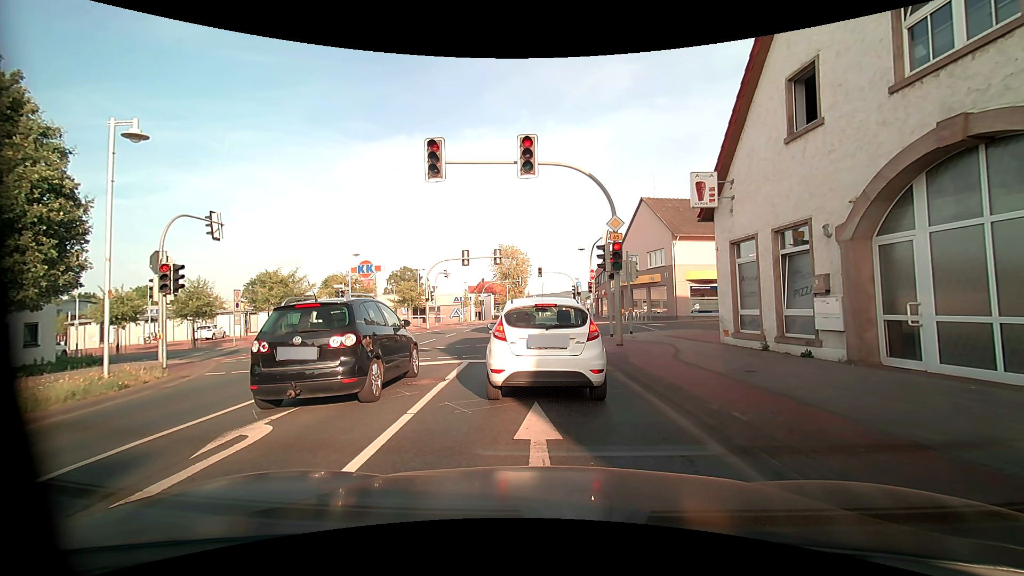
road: primary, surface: asphalt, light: Day
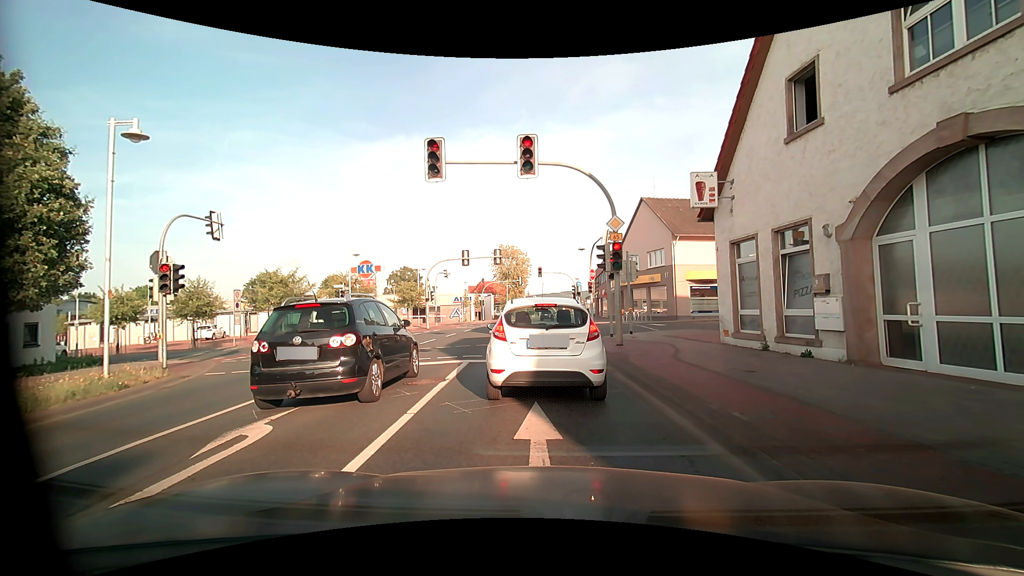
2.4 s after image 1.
(0.0, 0.0) m; 0°
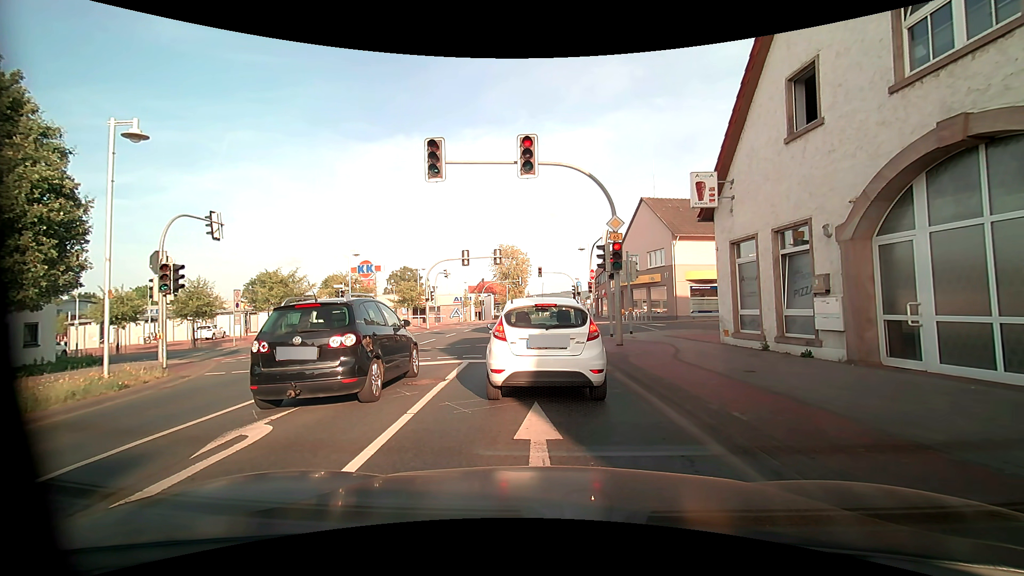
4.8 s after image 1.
(0.0, 0.0) m; 0°
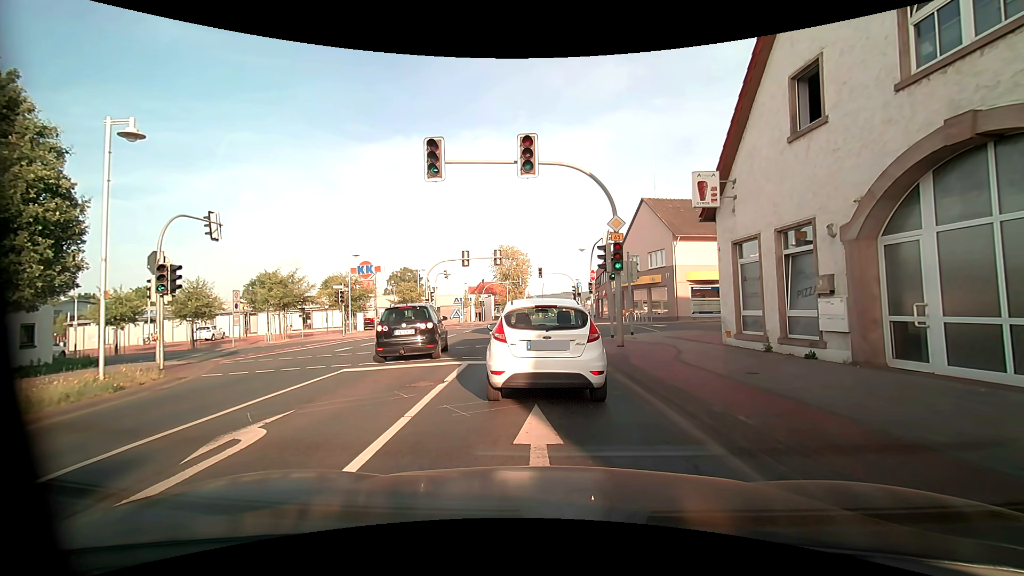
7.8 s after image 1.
(0.0, +0.1) m; 0°
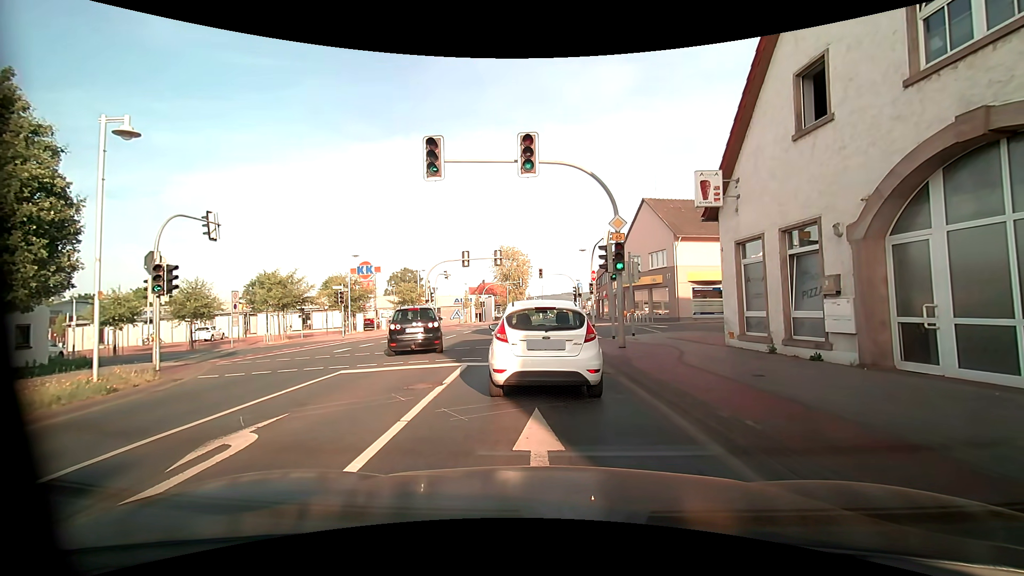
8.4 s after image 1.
(0.0, +0.2) m; 0°
